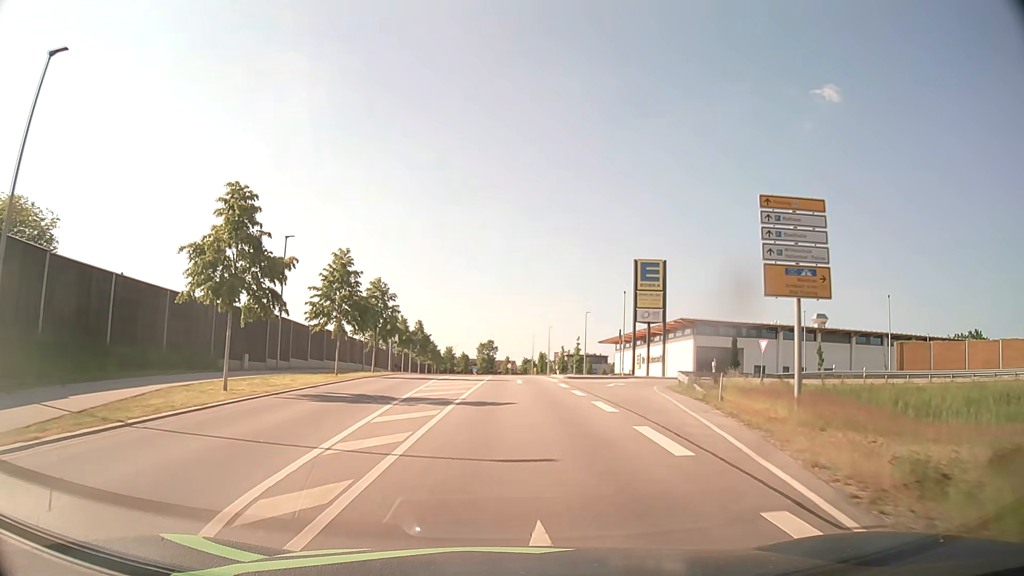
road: unclassified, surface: asphalt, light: Day
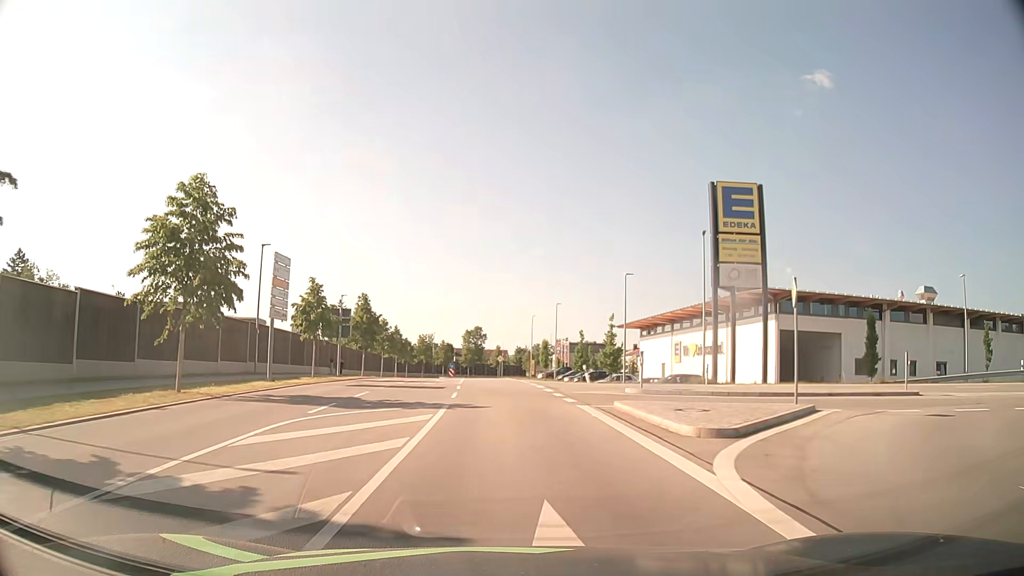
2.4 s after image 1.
(+0.3, +28.8) m; +1°
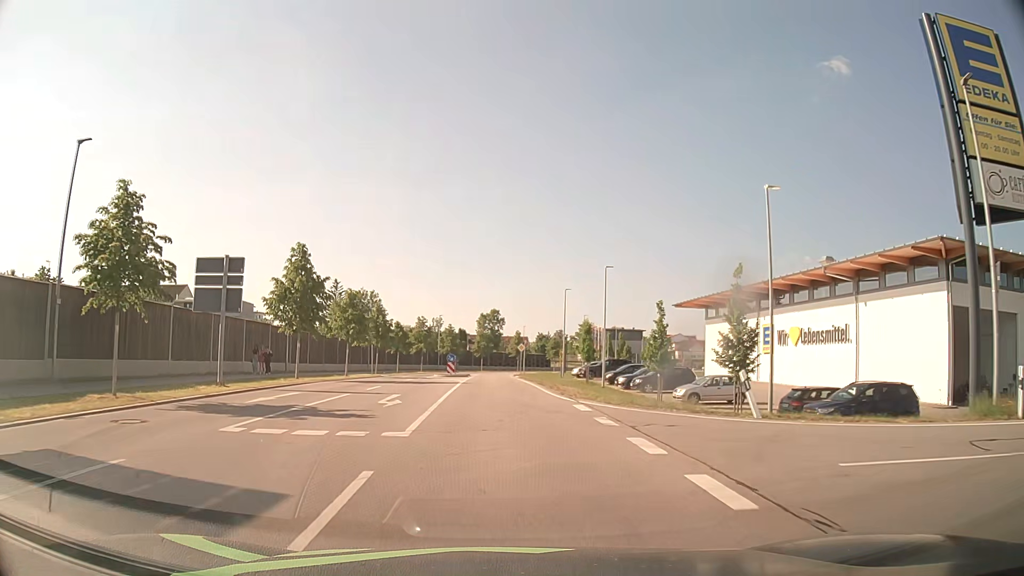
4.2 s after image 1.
(-0.2, +22.3) m; -1°
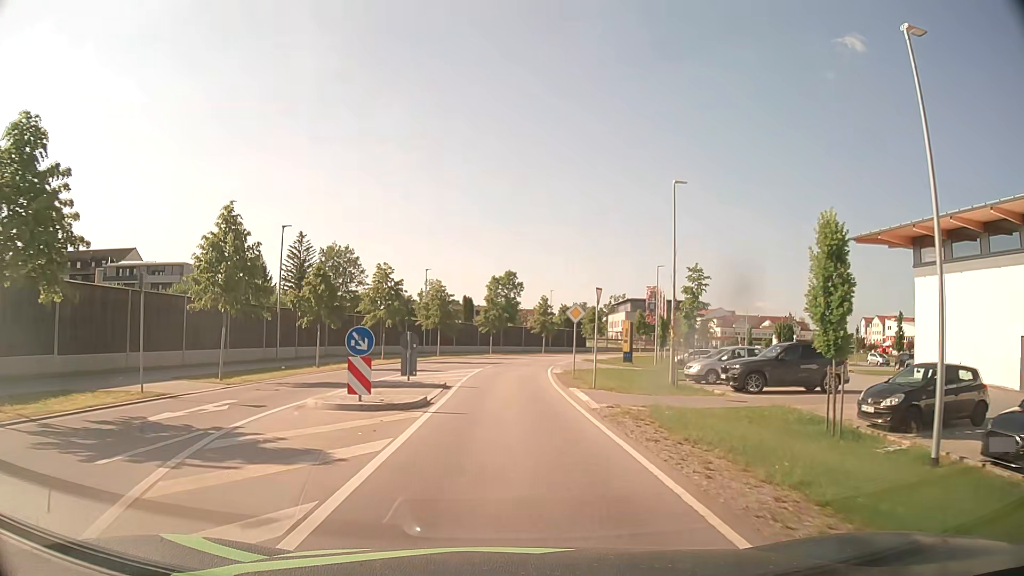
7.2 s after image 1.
(-0.8, +34.8) m; -1°
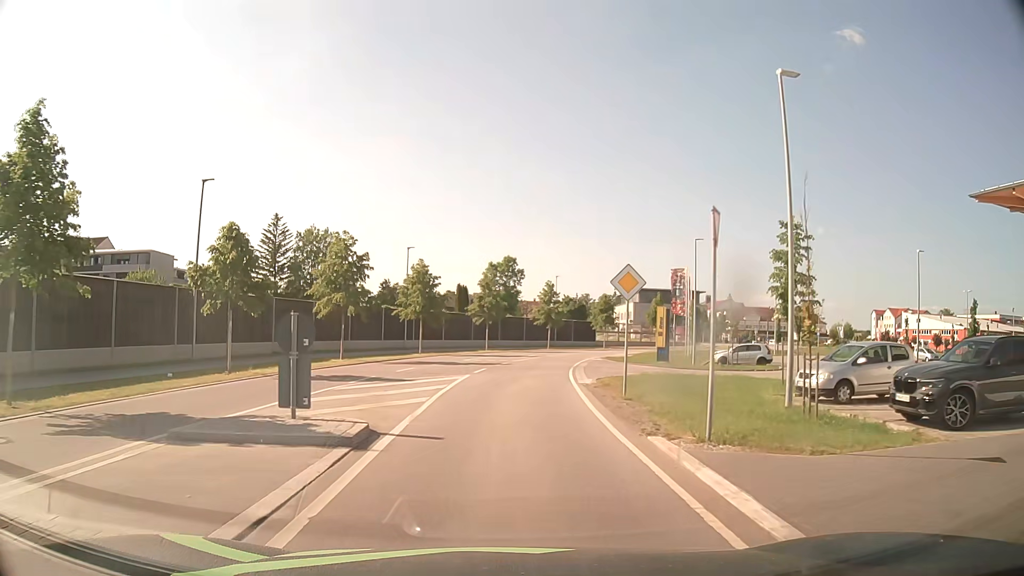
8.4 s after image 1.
(0.0, +11.3) m; 0°
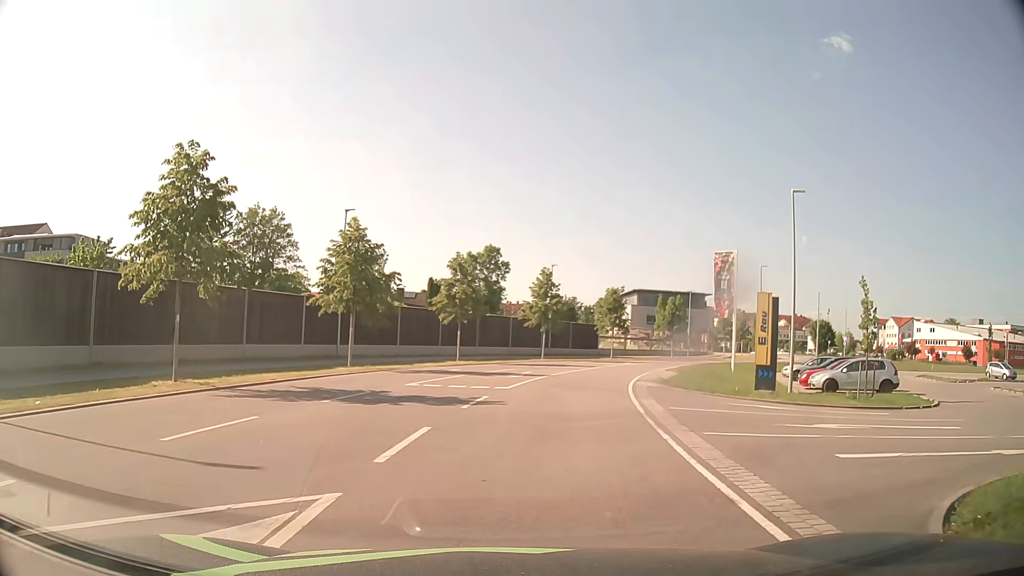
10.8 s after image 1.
(0.0, +16.8) m; +1°
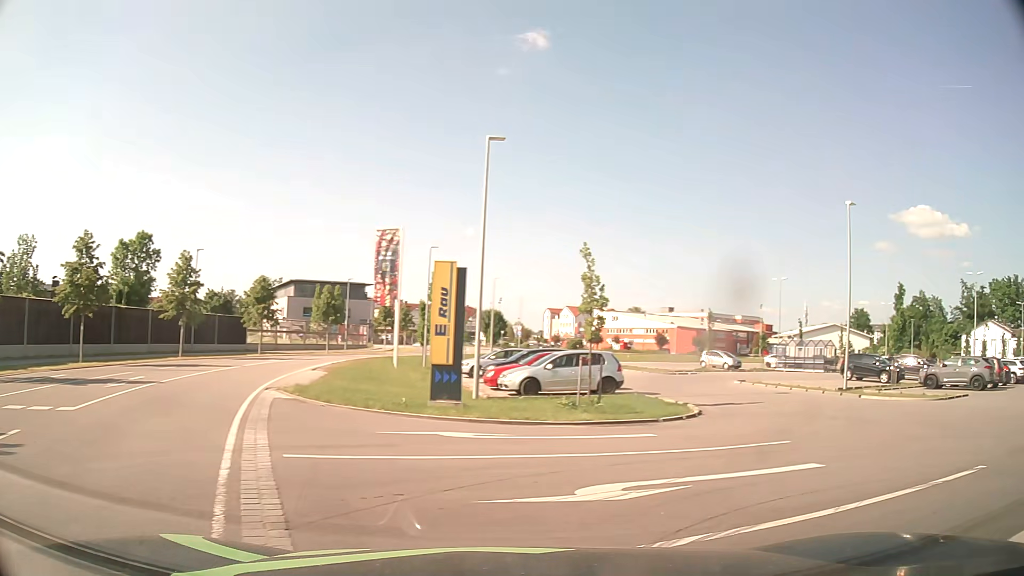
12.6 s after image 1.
(+1.2, +6.2) m; +31°
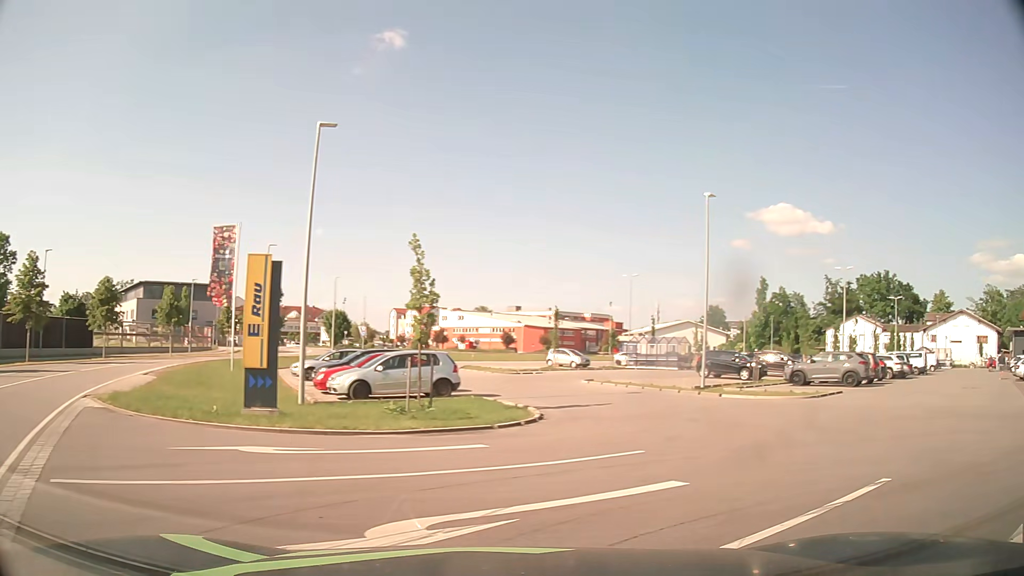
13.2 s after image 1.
(+0.1, +1.4) m; +11°
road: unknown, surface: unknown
